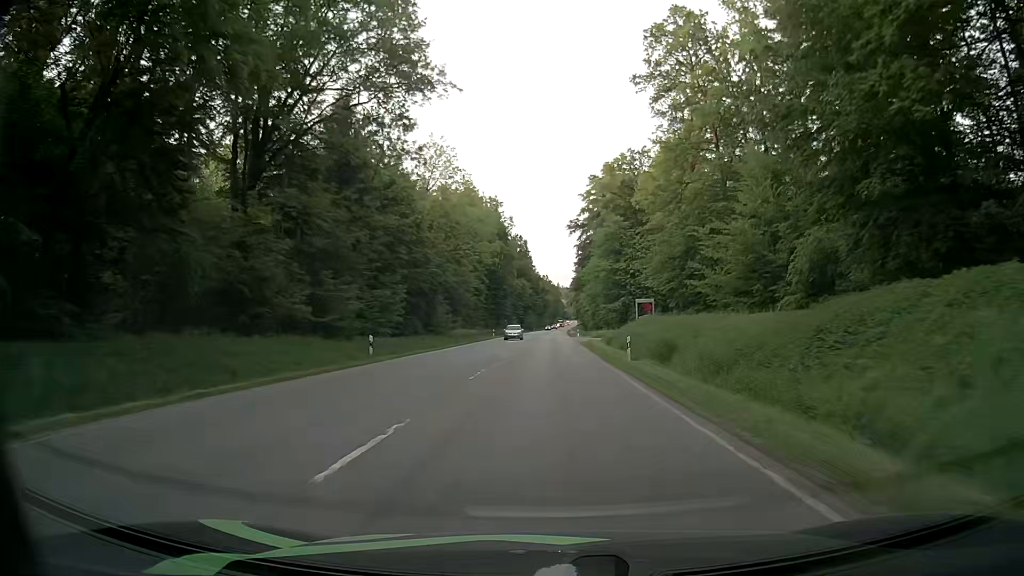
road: secondary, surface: asphalt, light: Day
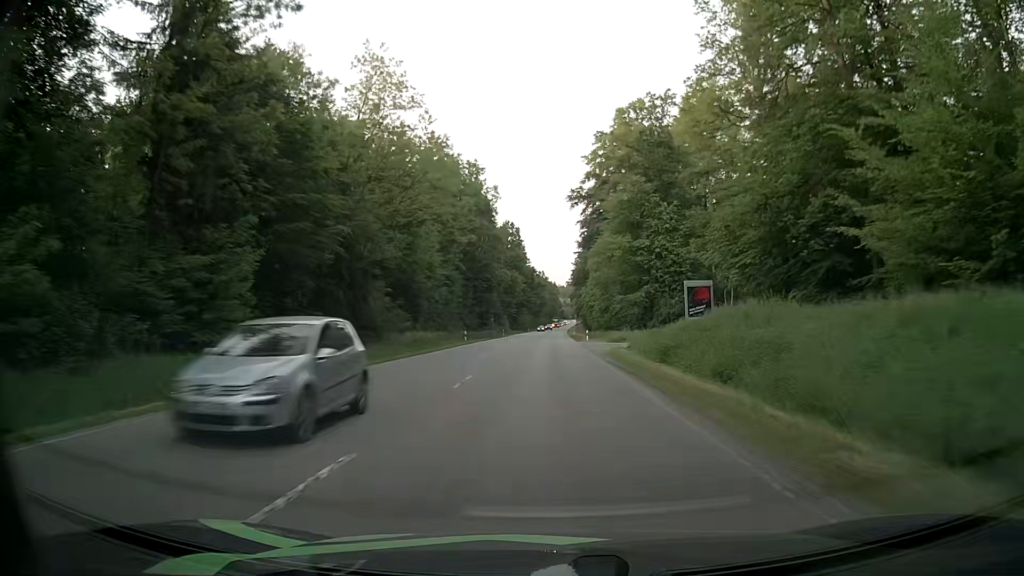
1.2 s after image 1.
(0.0, +25.4) m; 0°
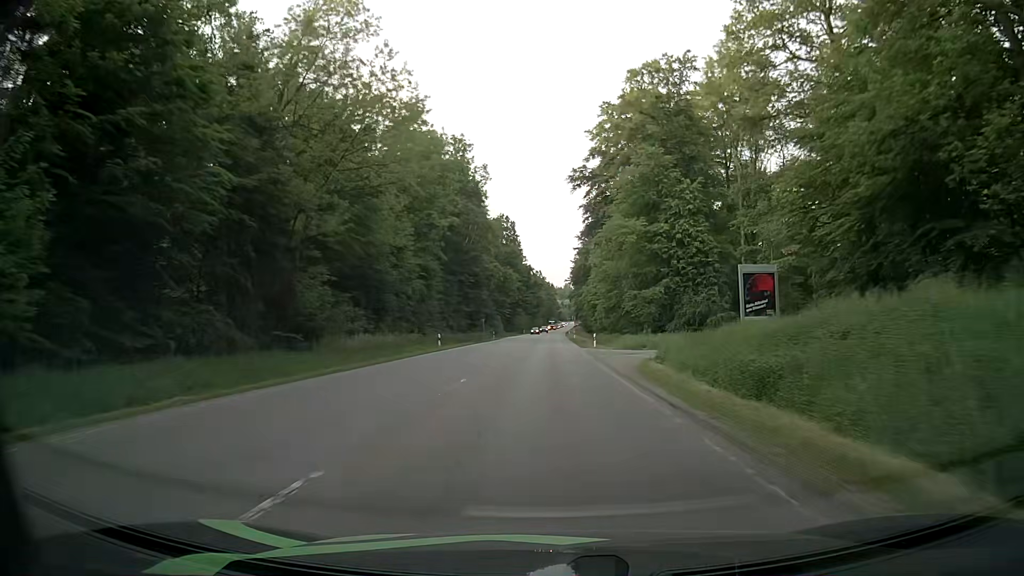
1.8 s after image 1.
(0.0, +12.6) m; 0°
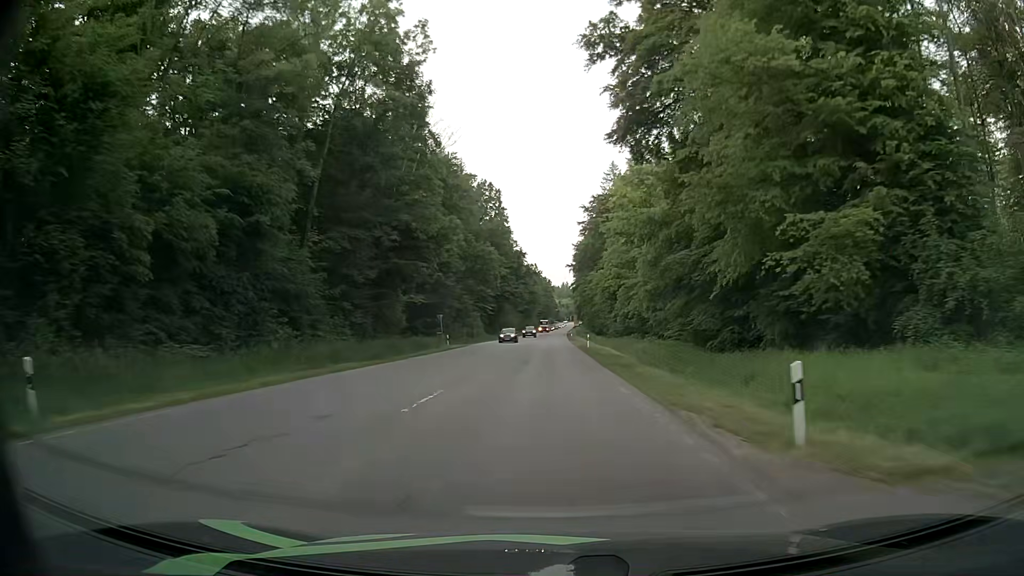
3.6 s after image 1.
(+0.2, +37.7) m; 0°
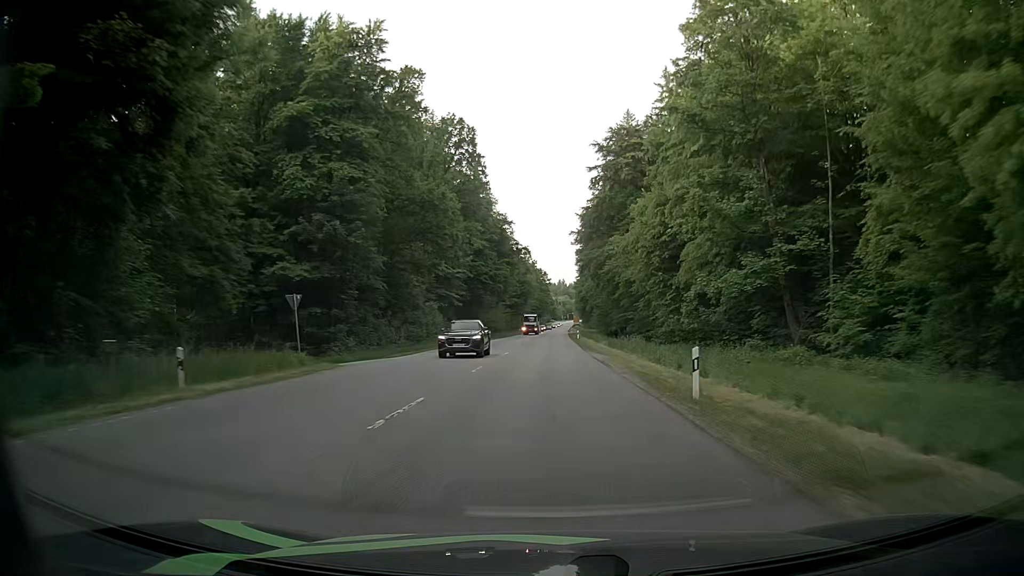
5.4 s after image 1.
(-0.1, +37.9) m; 0°
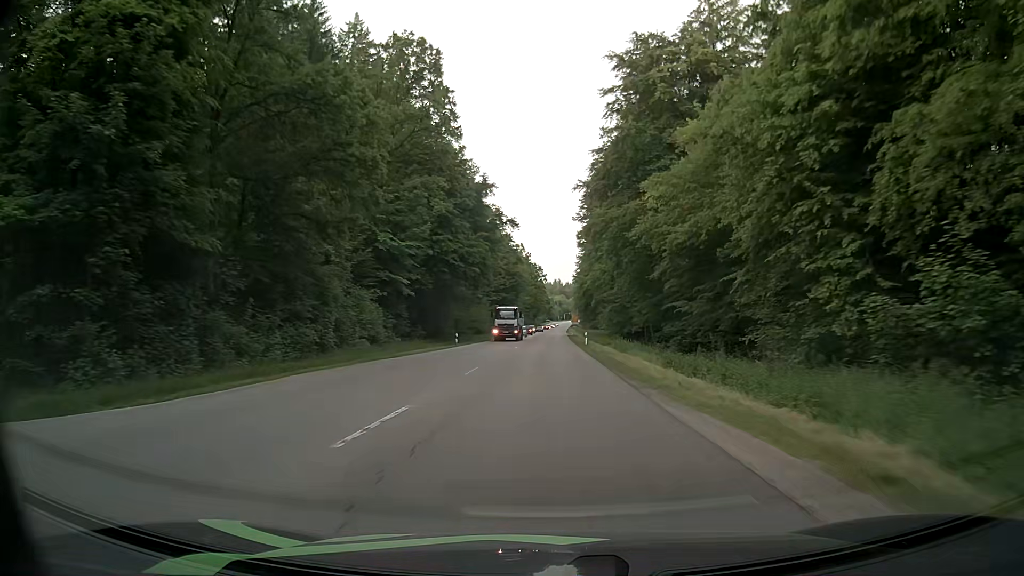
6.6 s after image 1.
(+0.3, +25.4) m; +1°
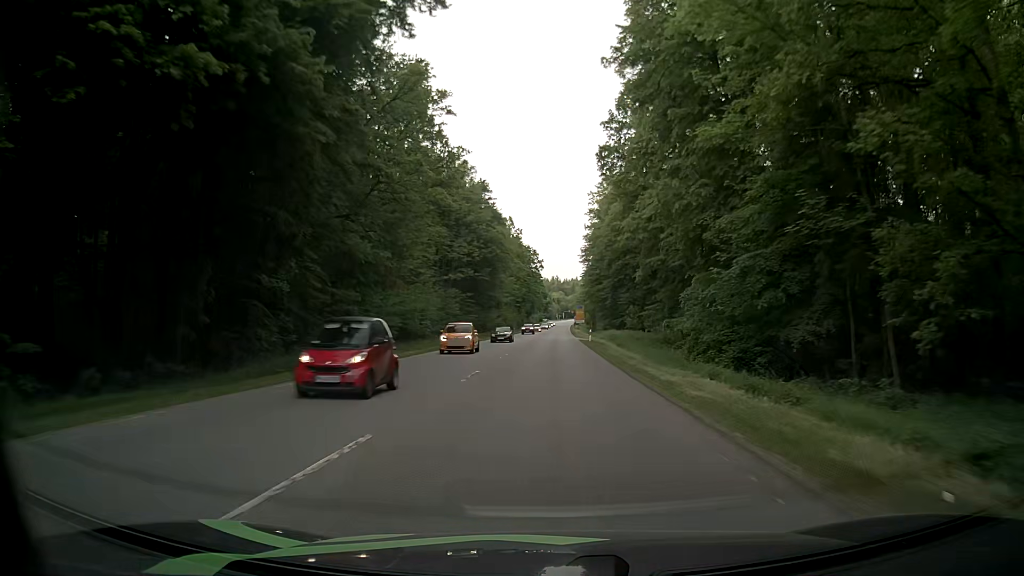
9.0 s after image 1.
(+0.1, +51.0) m; 0°
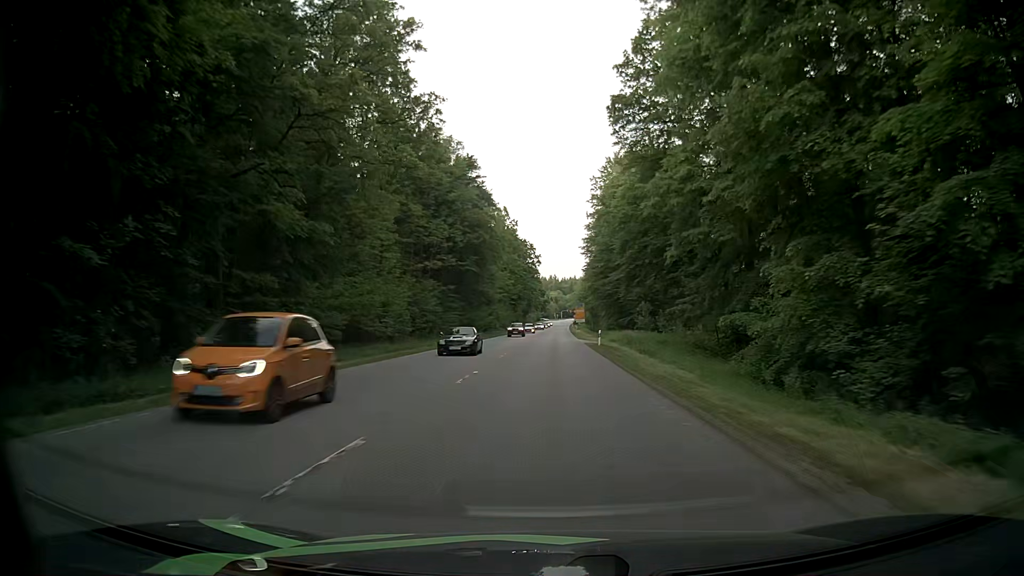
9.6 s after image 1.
(+0.1, +12.7) m; +1°
